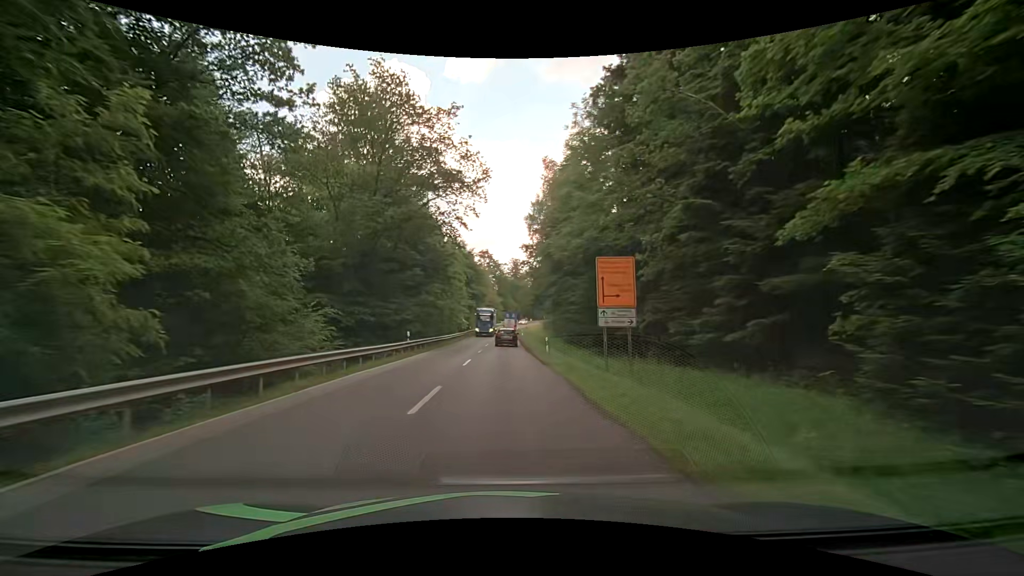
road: secondary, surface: asphalt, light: Day
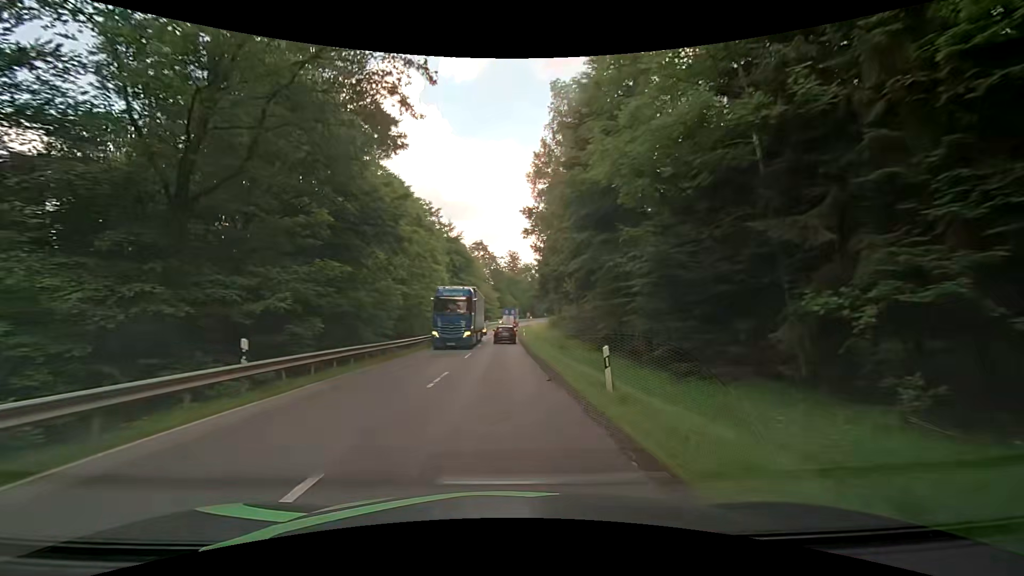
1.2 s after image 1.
(-0.2, +18.2) m; -1°
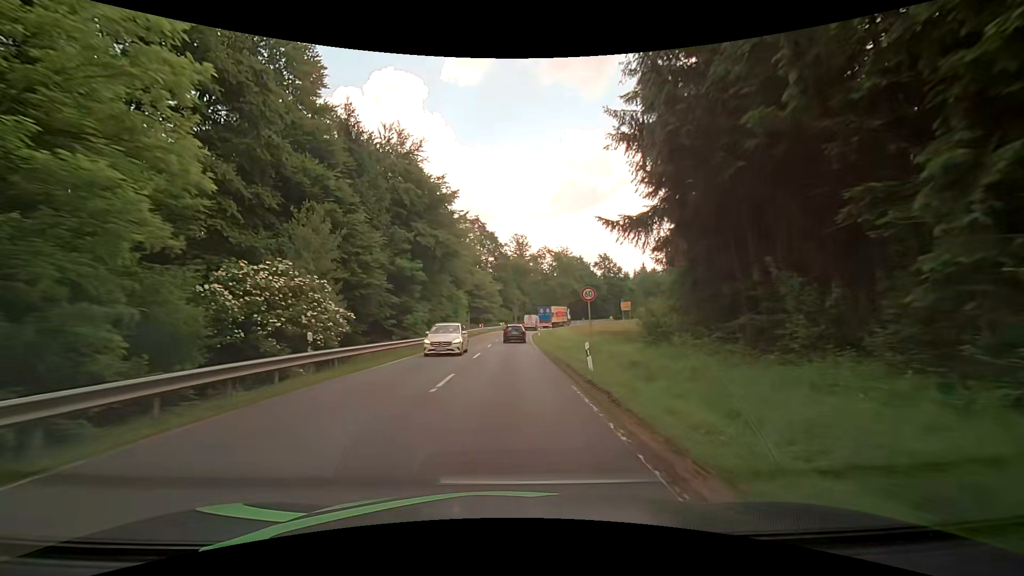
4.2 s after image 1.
(0.0, +45.5) m; 0°
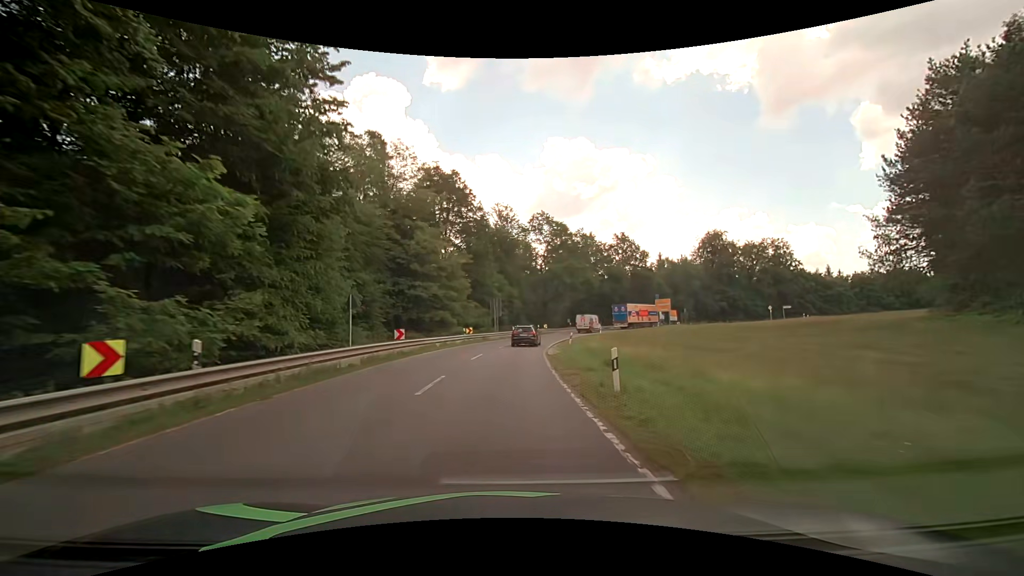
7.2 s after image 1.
(+0.6, +44.7) m; +1°
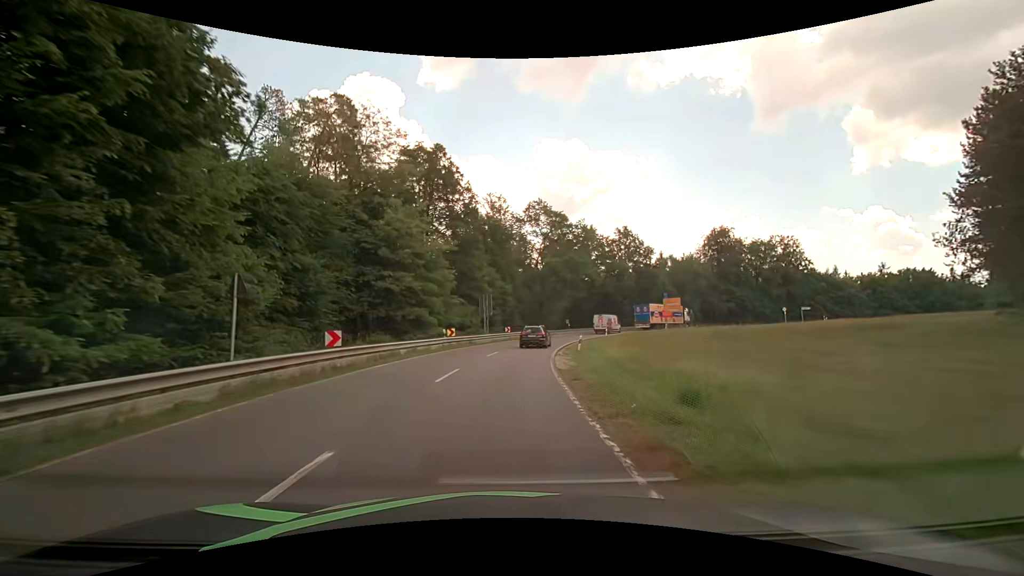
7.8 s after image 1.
(+0.1, +8.6) m; +2°
(0, +10) (0, +20) (+1, +30) (+3, +40) (+5, +50) (+8, +59) (+13, +68) (+18, +77) (+24, +85) (+31, +92) m
